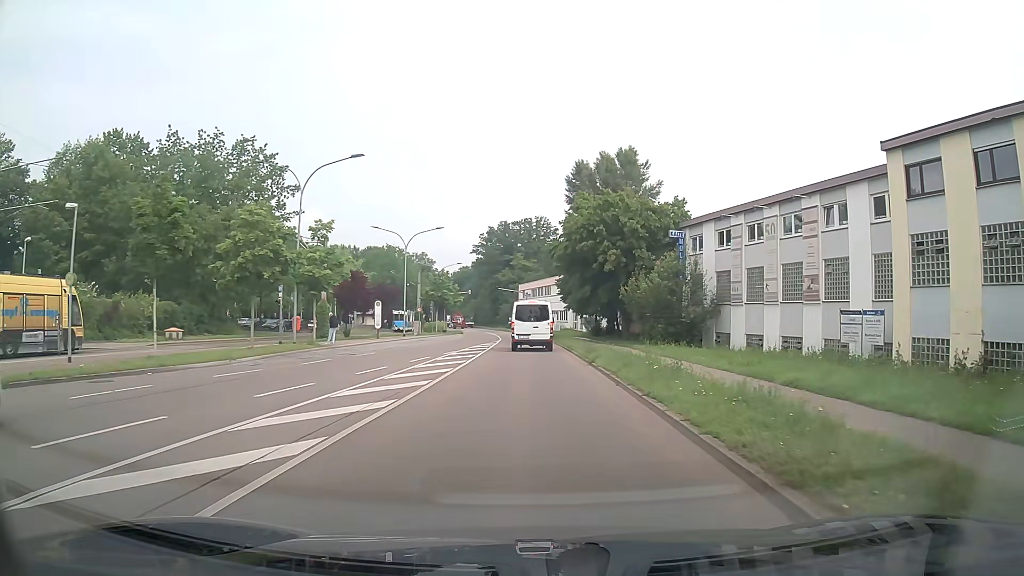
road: secondary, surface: asphalt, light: Day
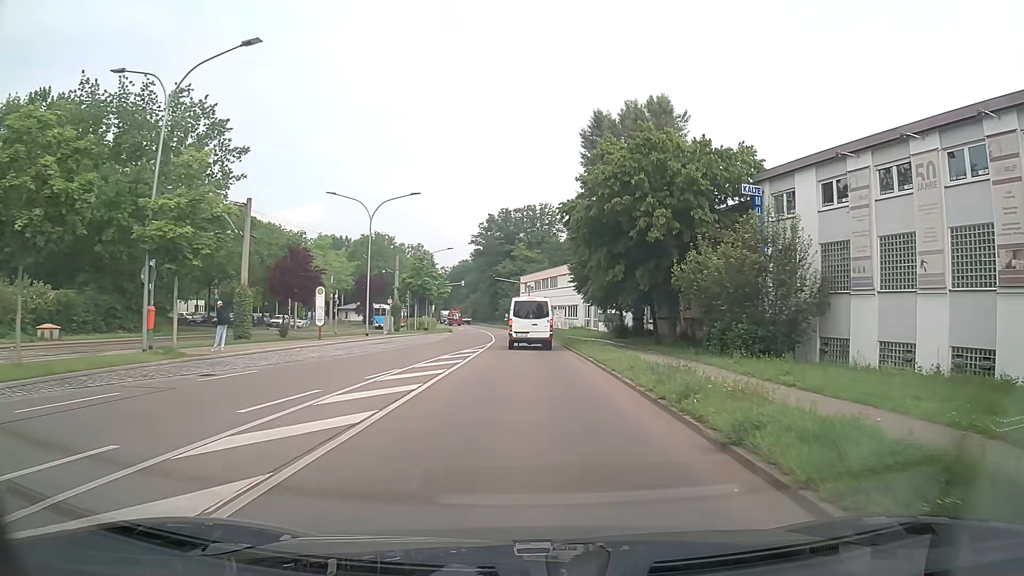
(0.0, +14.8) m; 0°
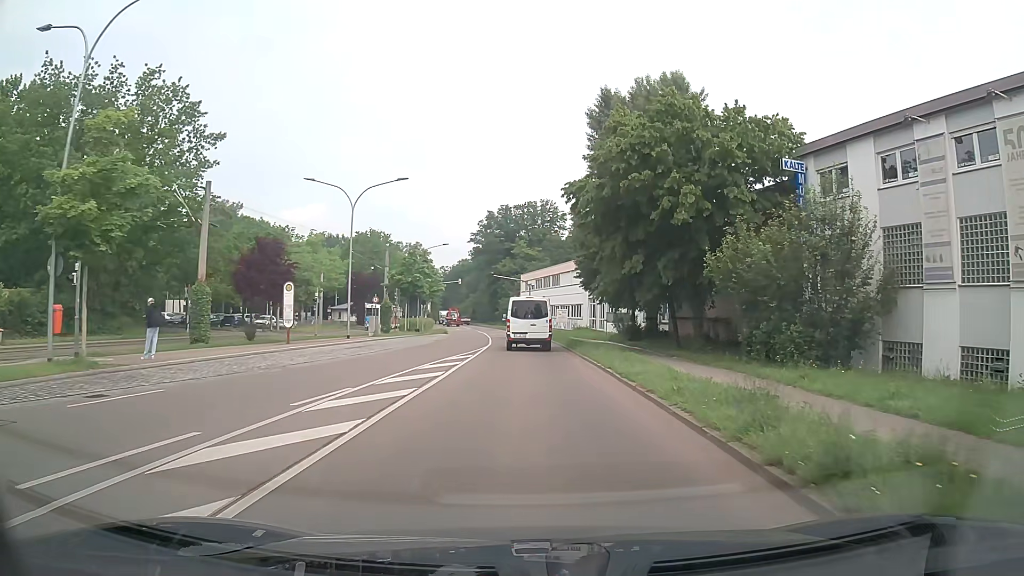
(0.0, +5.0) m; 0°
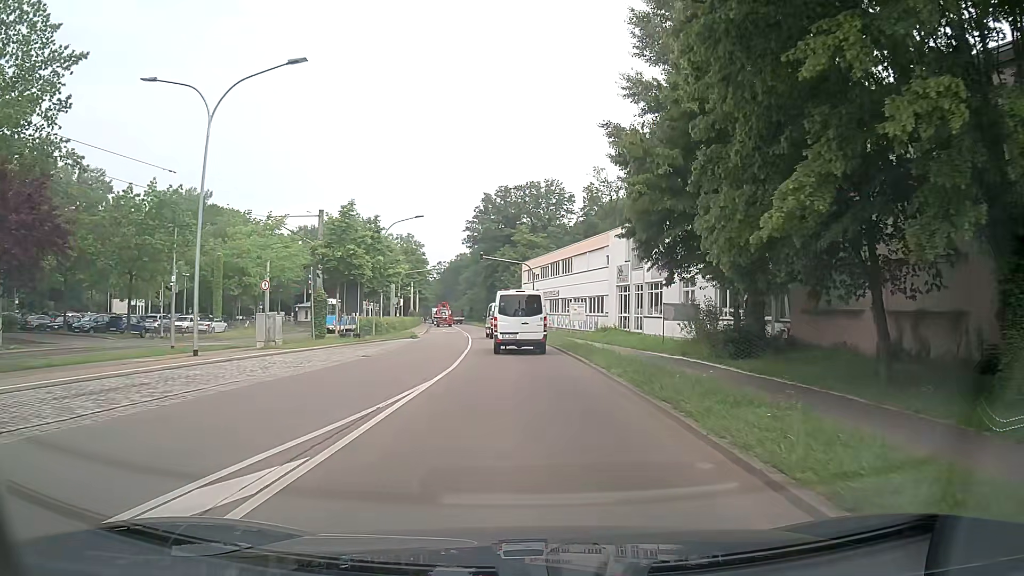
(-0.1, +19.8) m; 0°
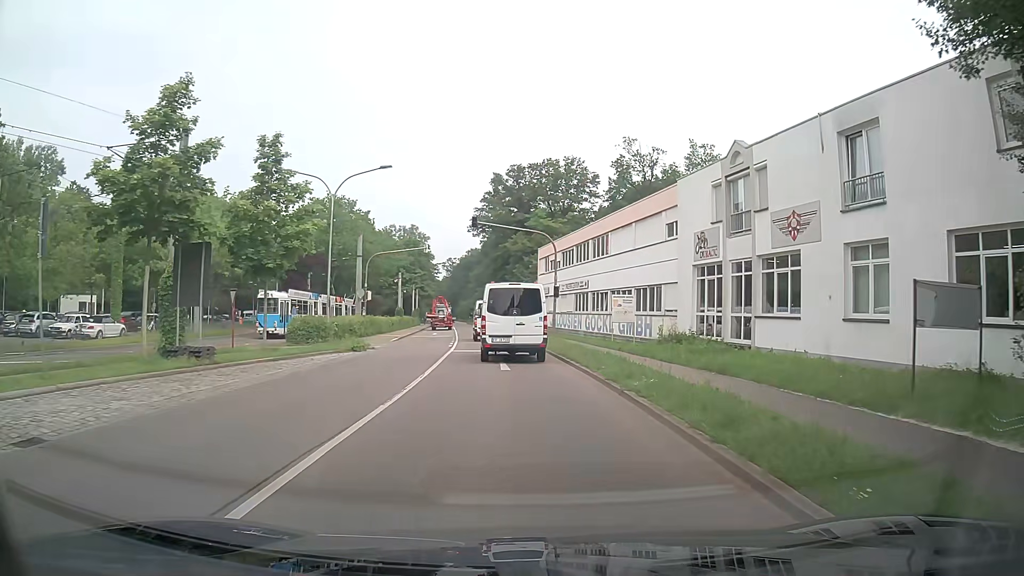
(-0.3, +18.6) m; -3°
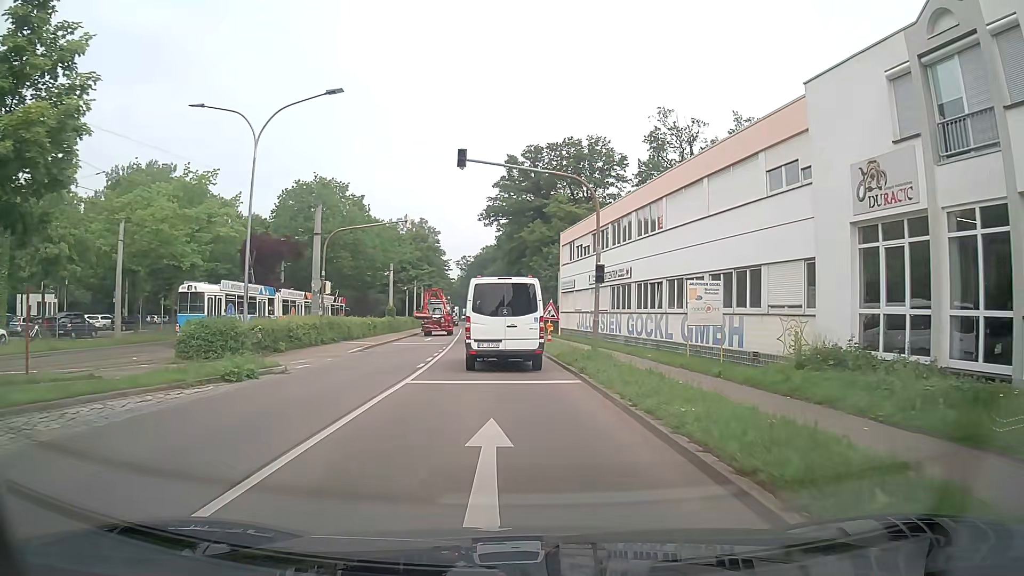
(+0.1, +13.4) m; -1°
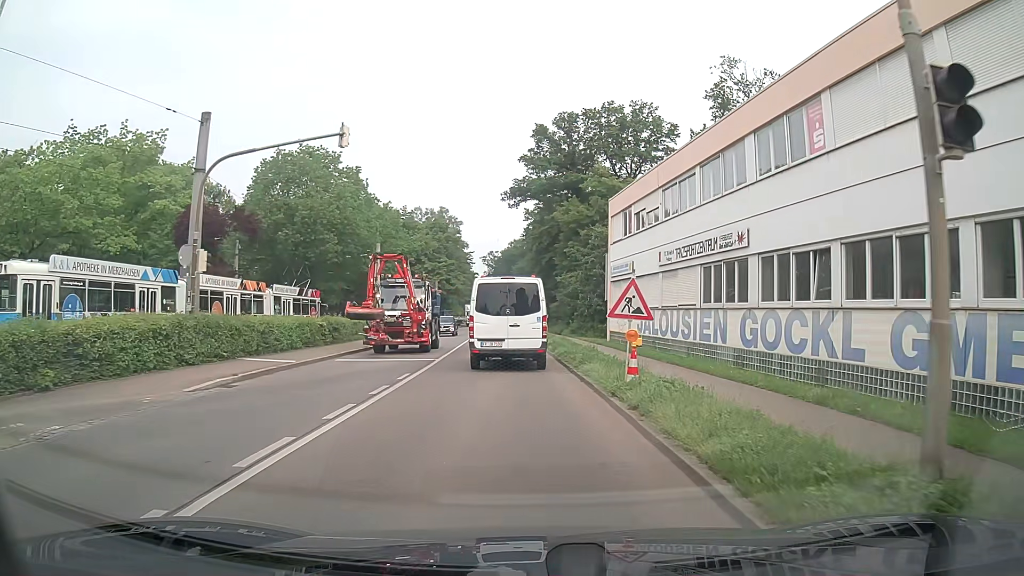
(-0.3, +16.0) m; -2°
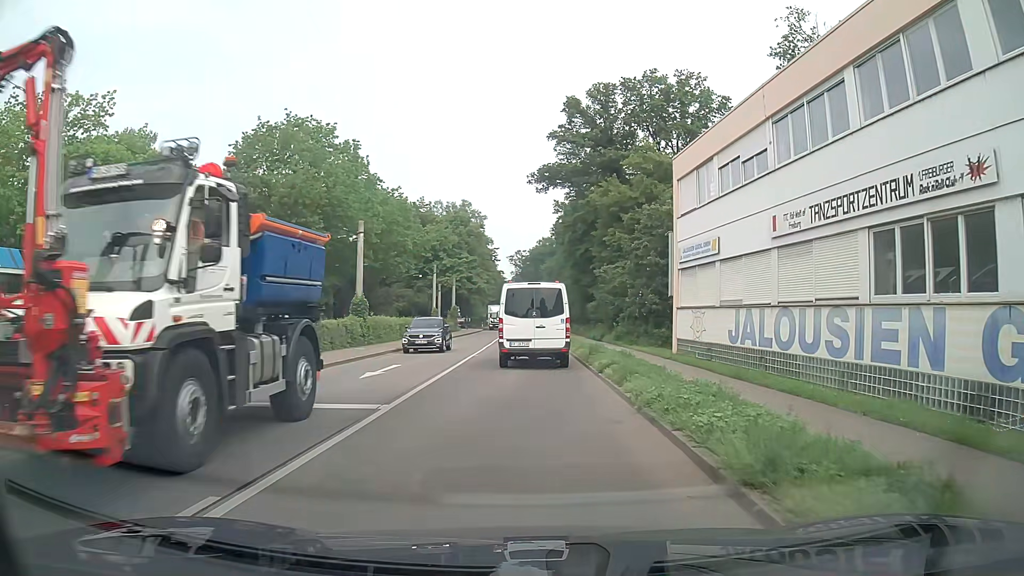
(-0.2, +11.6) m; -2°
(0, +10) (0, +20) (0, +30) (-1, +40) (-1, +50) (-1, +60) (-1, +70) (-1, +80) (-1, +90) (-1, +100) m
